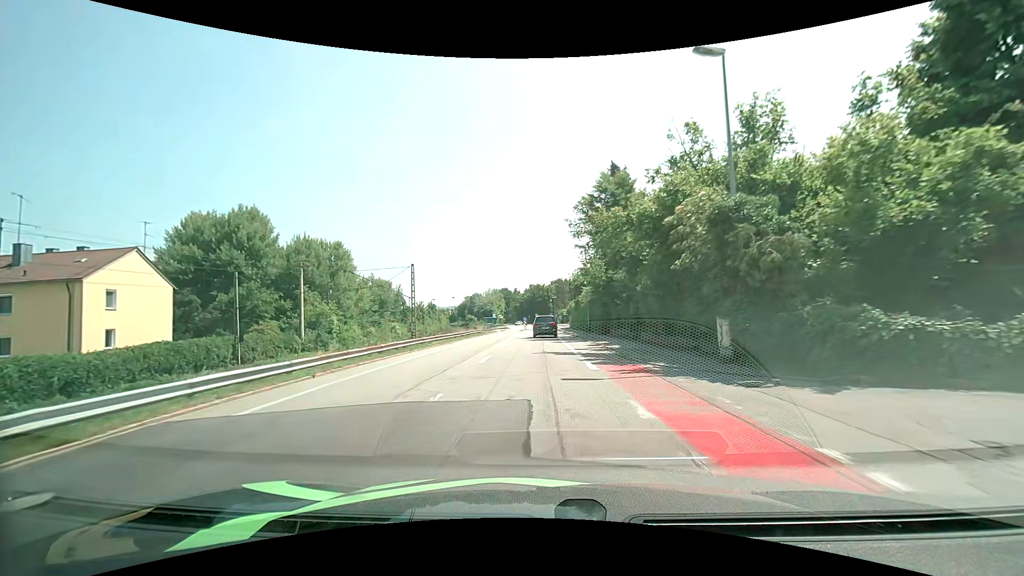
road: unclassified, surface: asphalt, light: Day
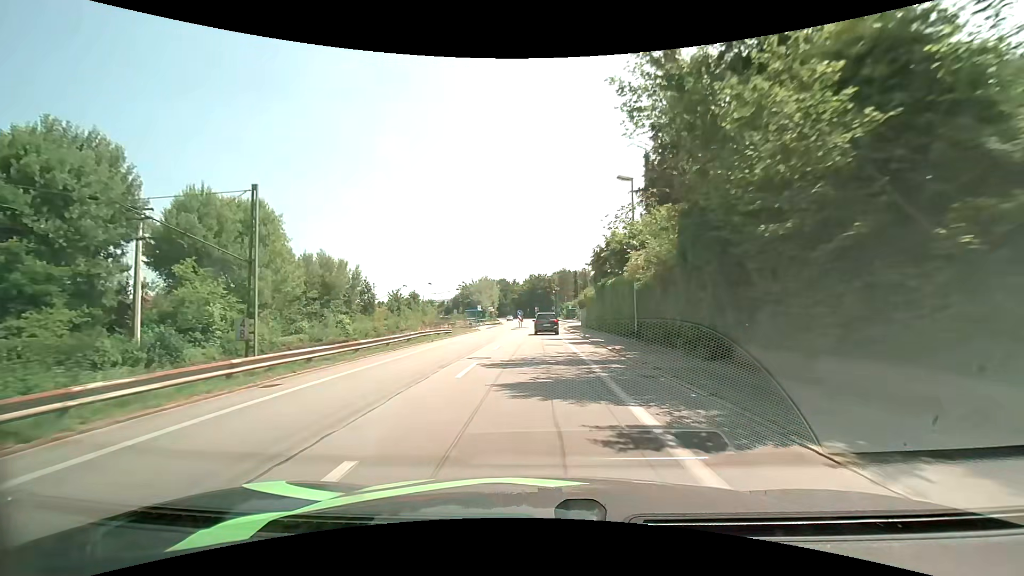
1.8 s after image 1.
(-0.1, +22.9) m; 0°
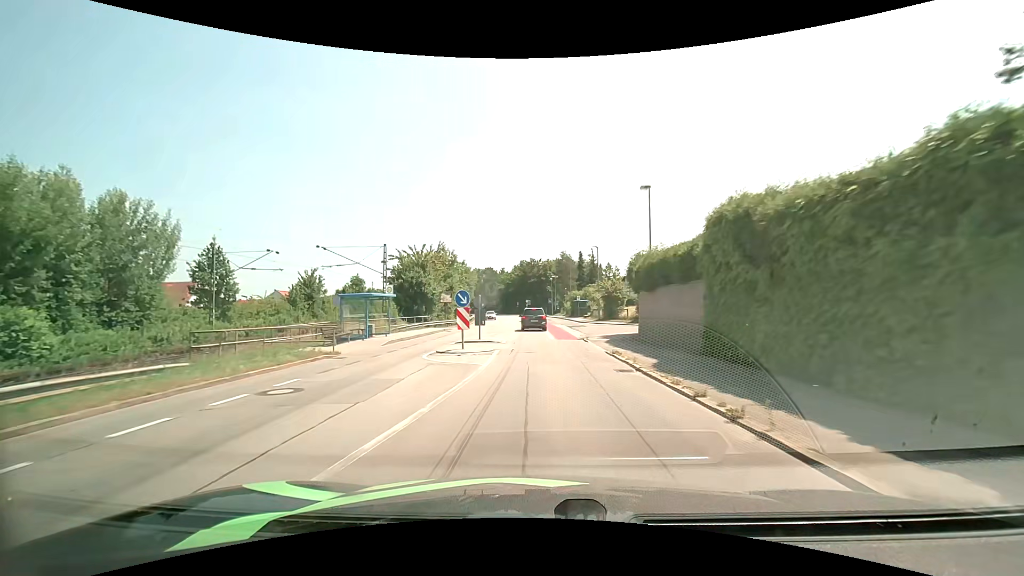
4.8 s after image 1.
(+0.1, +38.8) m; +1°
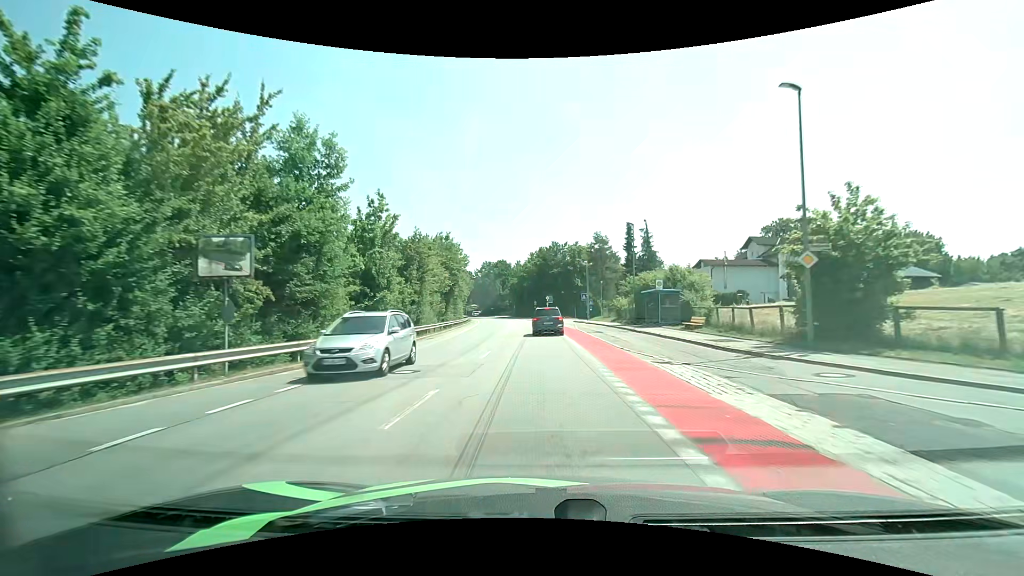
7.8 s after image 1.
(-0.7, +38.6) m; -2°
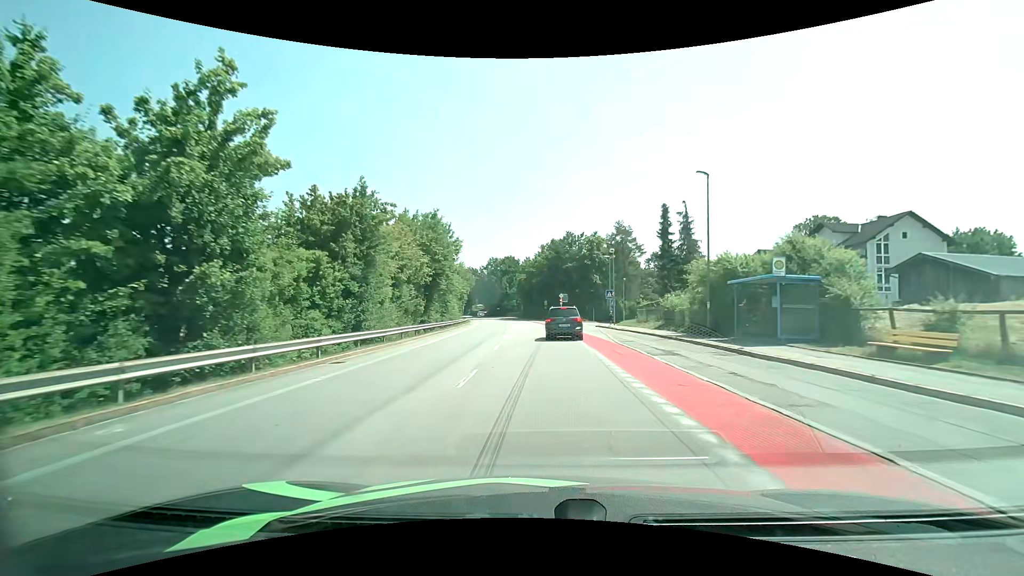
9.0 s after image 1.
(-0.1, +15.0) m; -1°
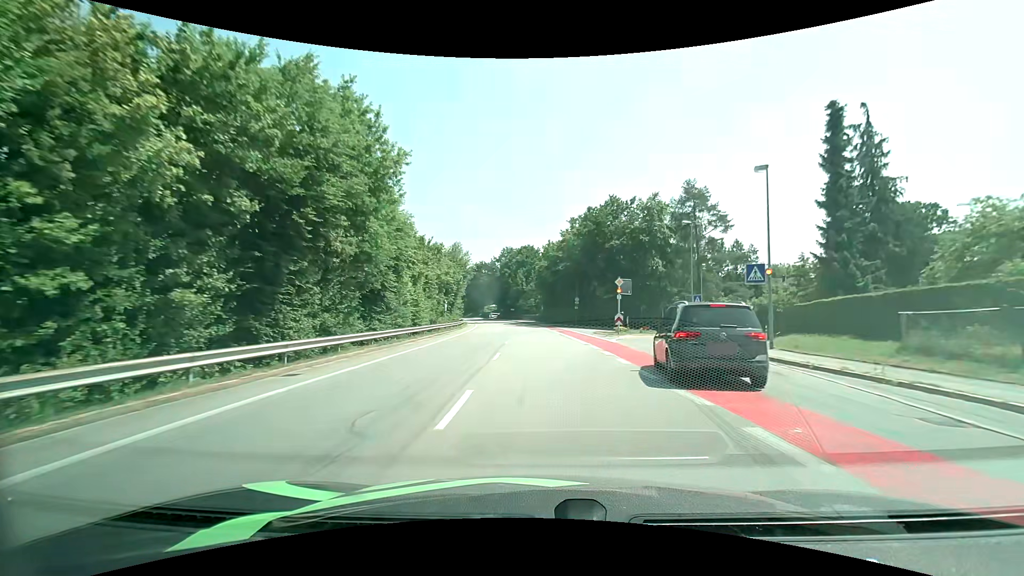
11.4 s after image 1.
(-0.8, +30.5) m; -2°
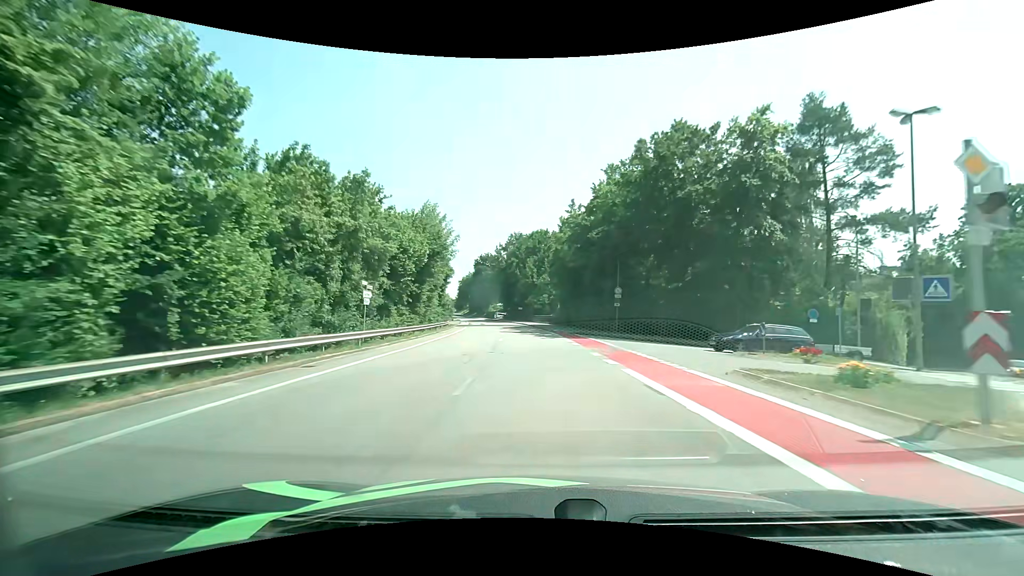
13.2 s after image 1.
(-0.1, +24.8) m; -1°
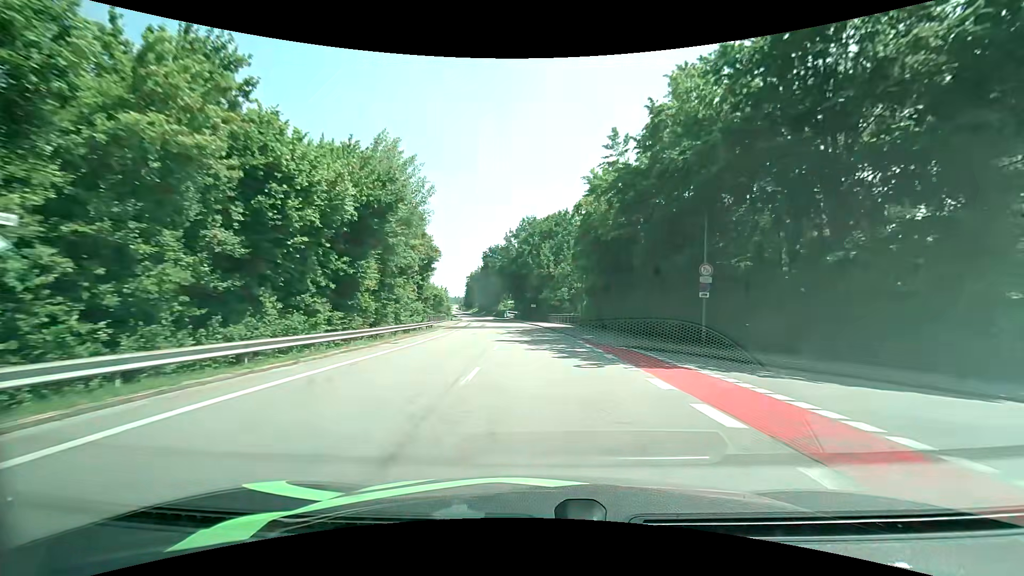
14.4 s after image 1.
(-0.4, +17.4) m; -2°
(0, +10) (0, +20) (-1, +30) (-1, +40) (-2, +50) (-3, +60) (-4, +70) (-5, +80) (-7, +90) (-9, +99) m
